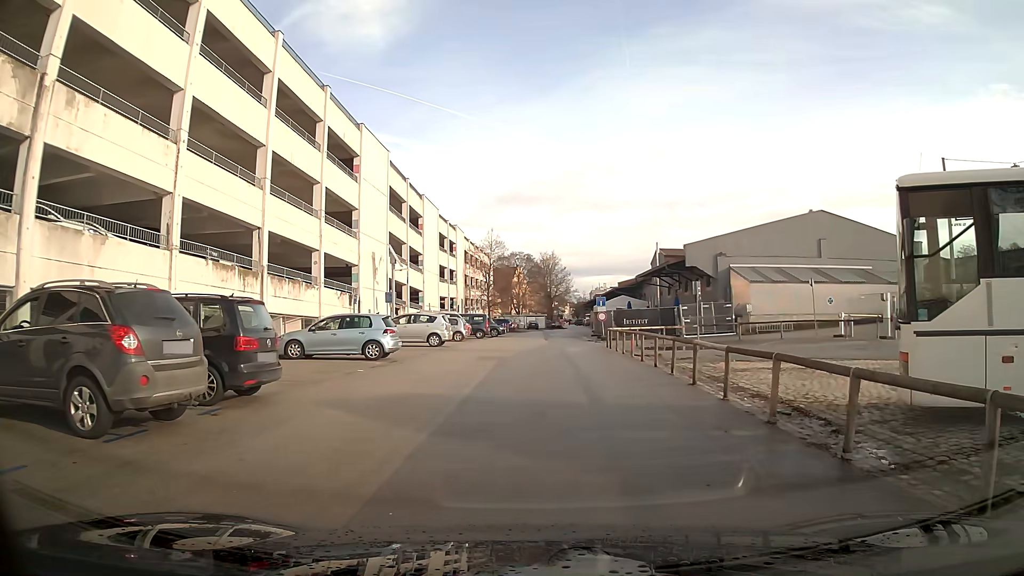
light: Day
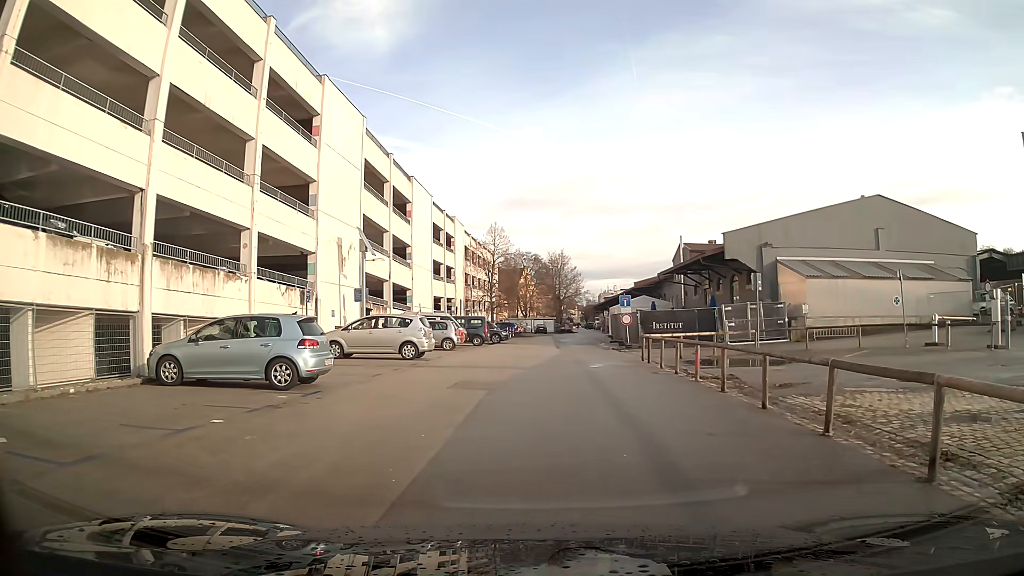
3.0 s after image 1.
(0.0, +8.4) m; -1°
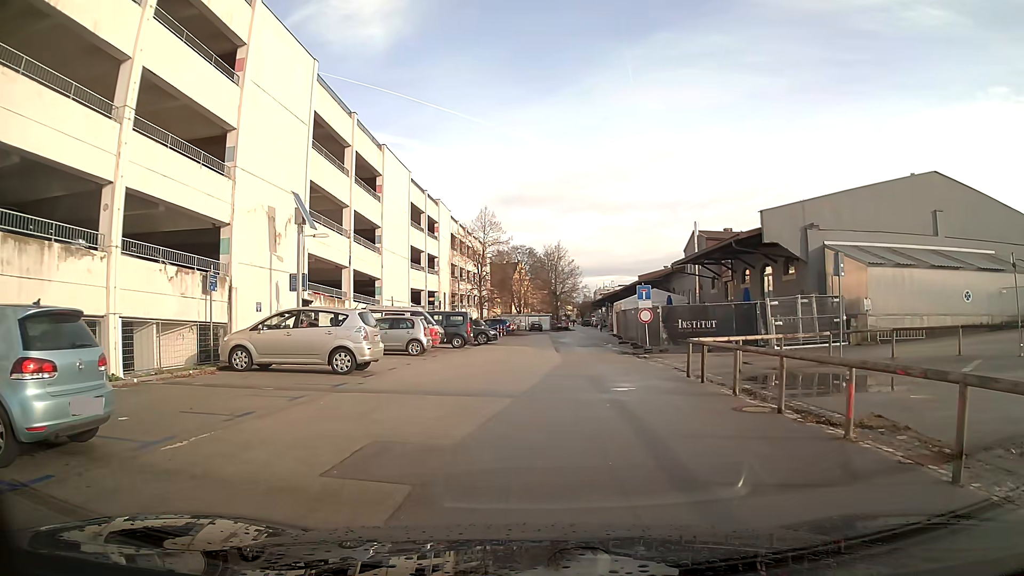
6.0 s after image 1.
(0.0, +7.8) m; 0°
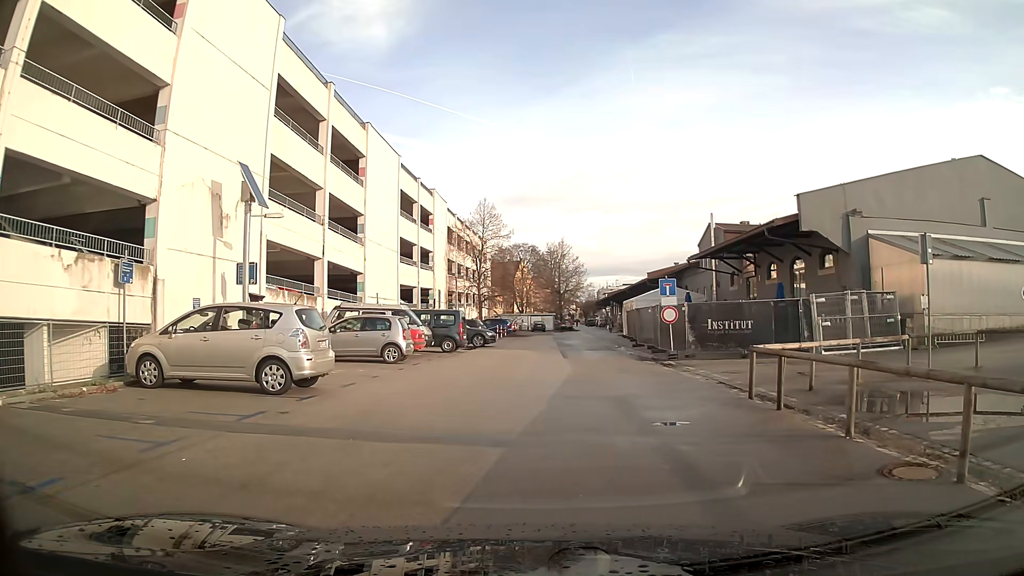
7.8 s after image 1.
(0.0, +4.6) m; 0°
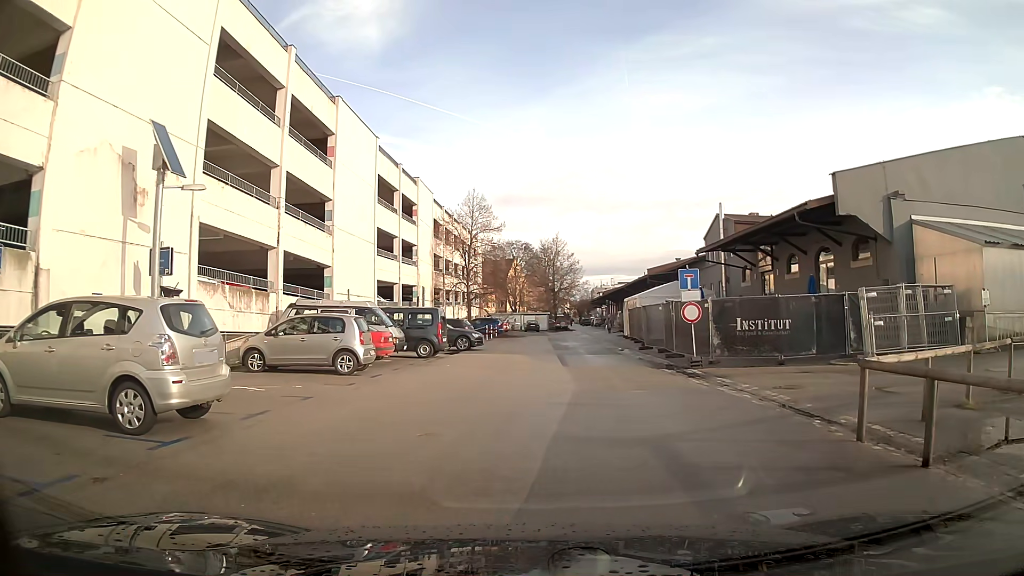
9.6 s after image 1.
(0.0, +4.4) m; 0°
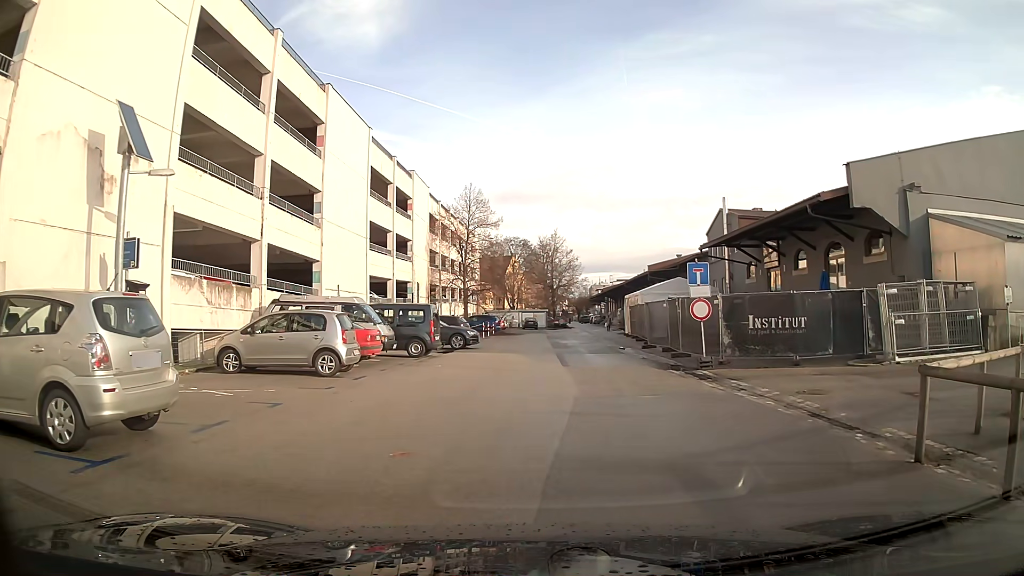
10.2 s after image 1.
(0.0, +1.3) m; 0°
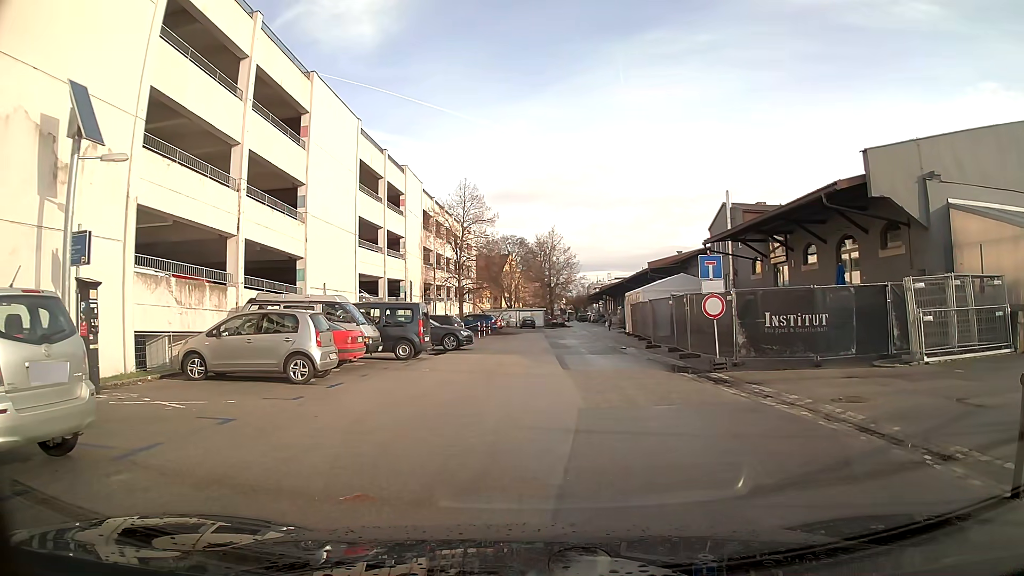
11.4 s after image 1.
(0.0, +1.5) m; +1°
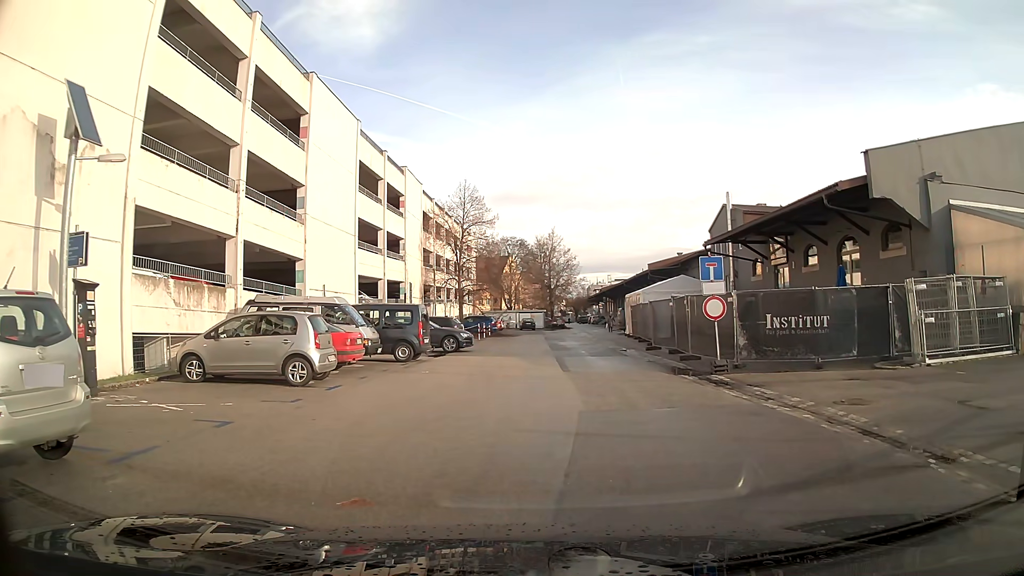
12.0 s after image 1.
(0.0, +0.1) m; 0°
